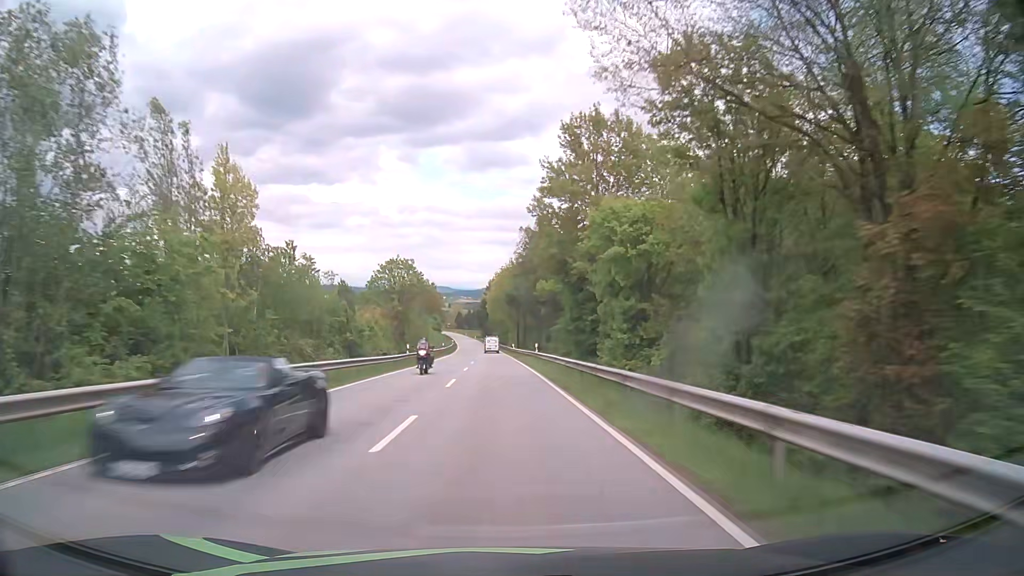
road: secondary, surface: asphalt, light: Day
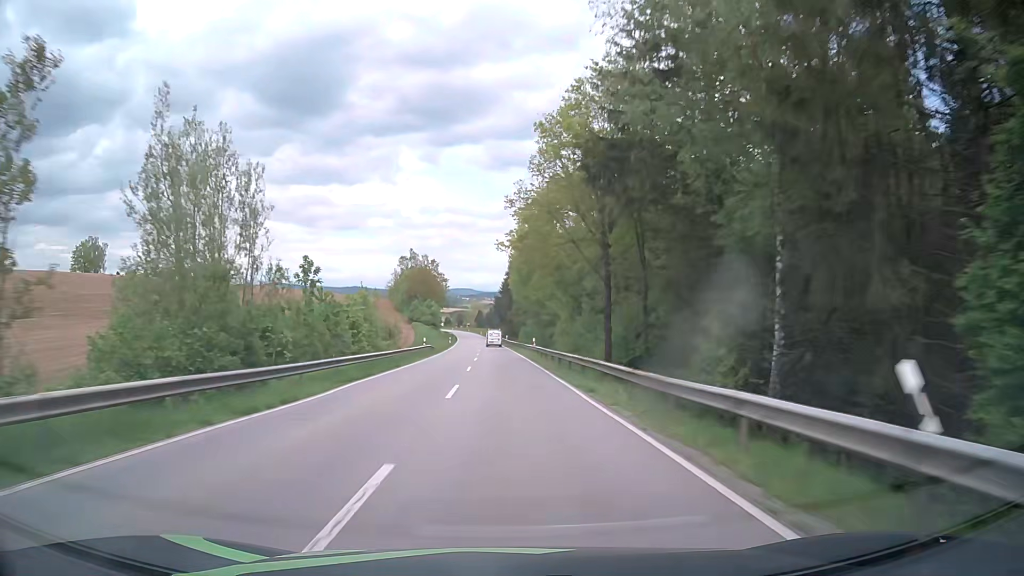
(-1.8, +78.2) m; -2°
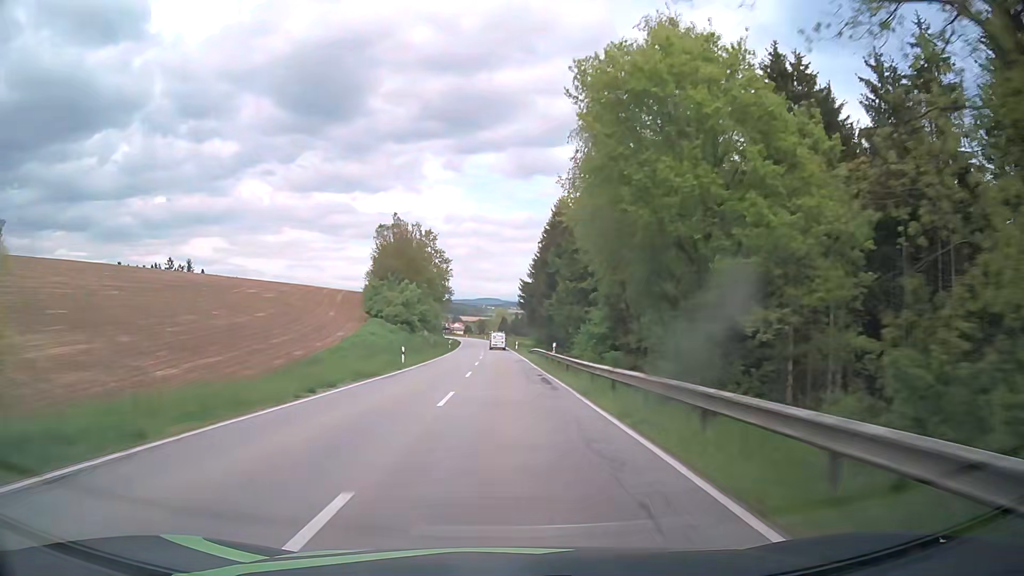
(-1.0, +62.8) m; -2°
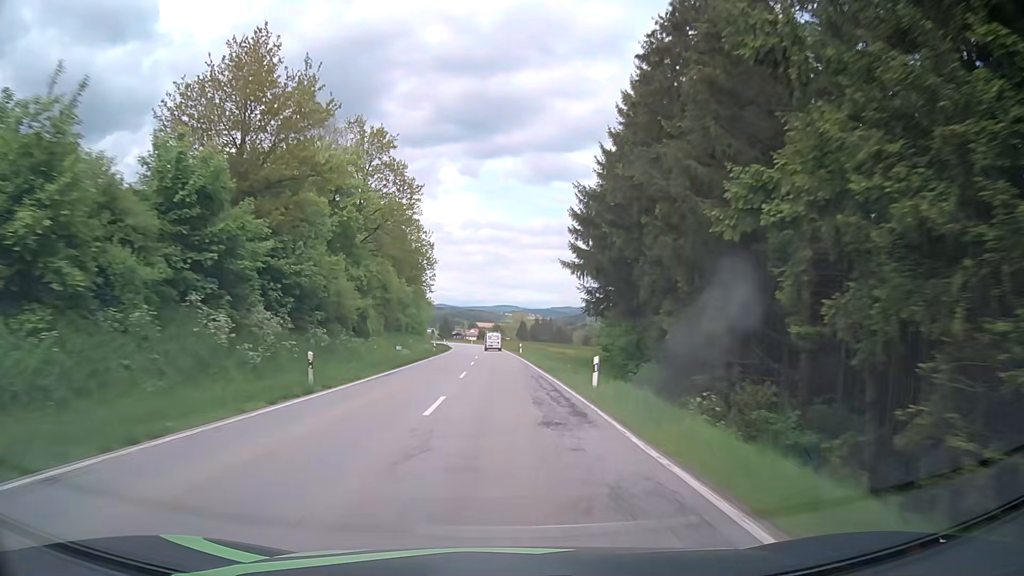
(-0.9, +62.8) m; -2°
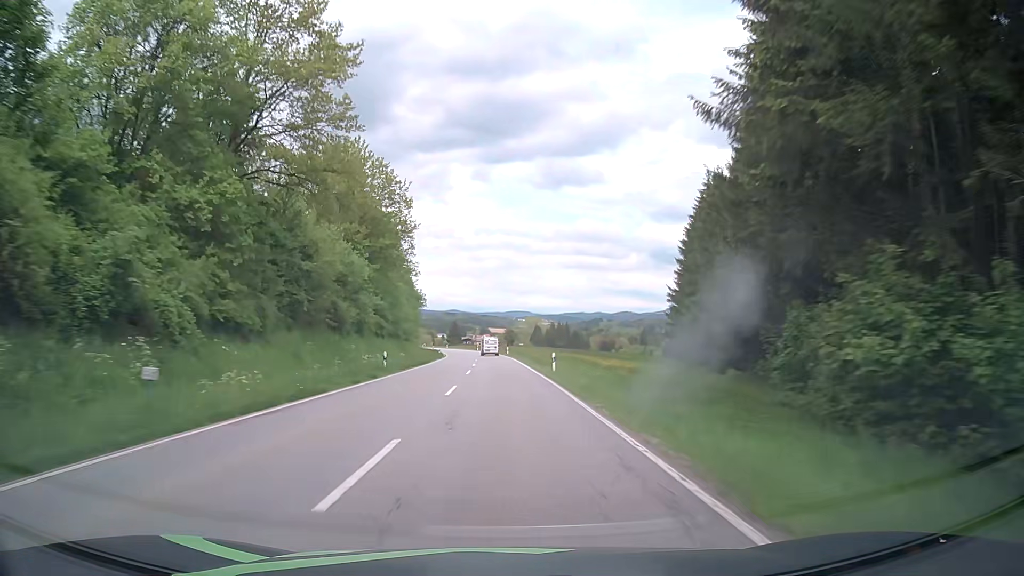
(-0.3, +31.5) m; -1°
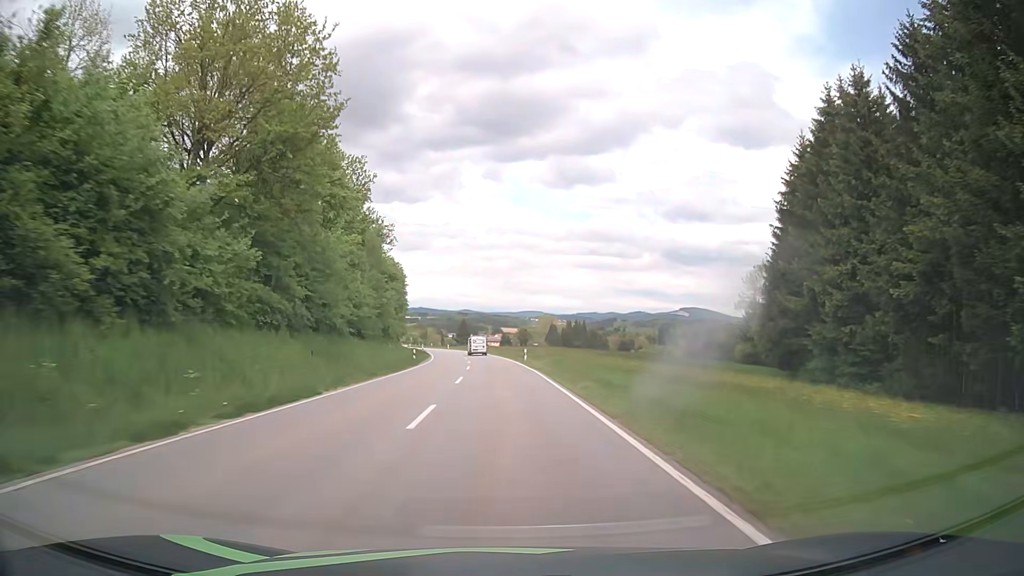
(-0.2, +31.5) m; -1°
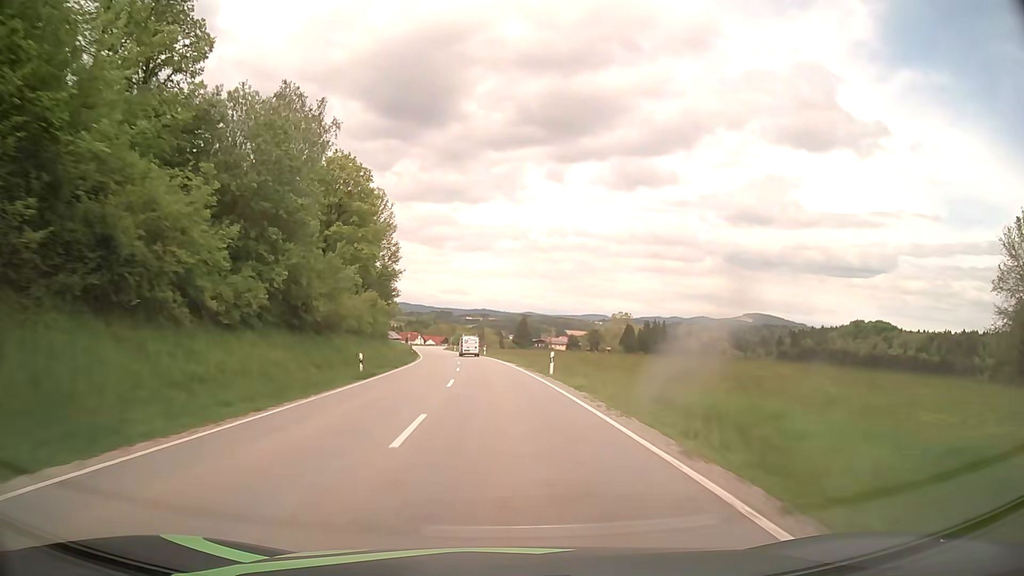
(-2.4, +63.0) m; -5°
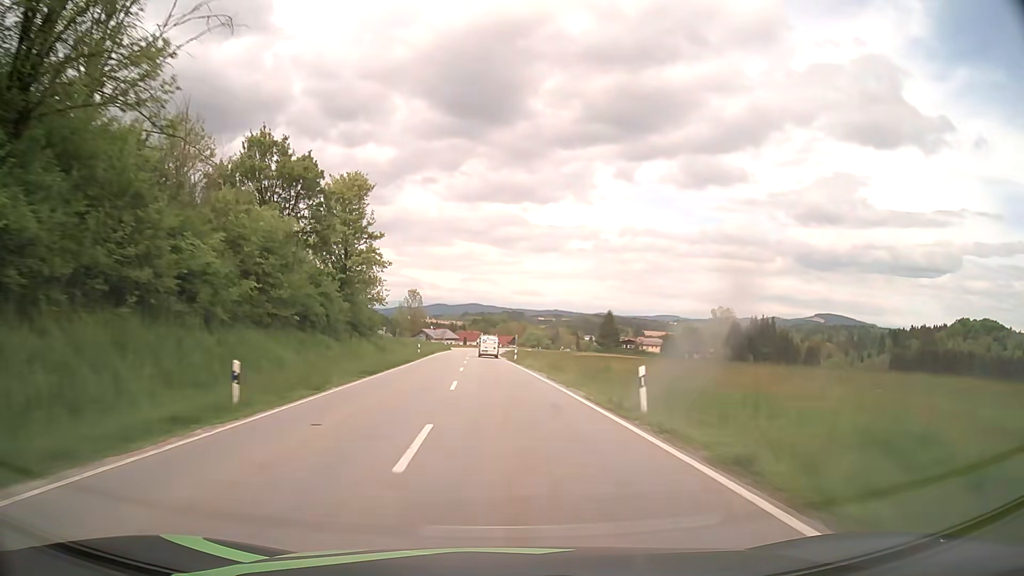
(-3.7, +63.0) m; -6°
(0, +10) (0, +20) (0, +30) (-1, +40) (-1, +50) (-2, +60) (-2, +70) (-2, +80) (-3, +90) (-3, +100) m
